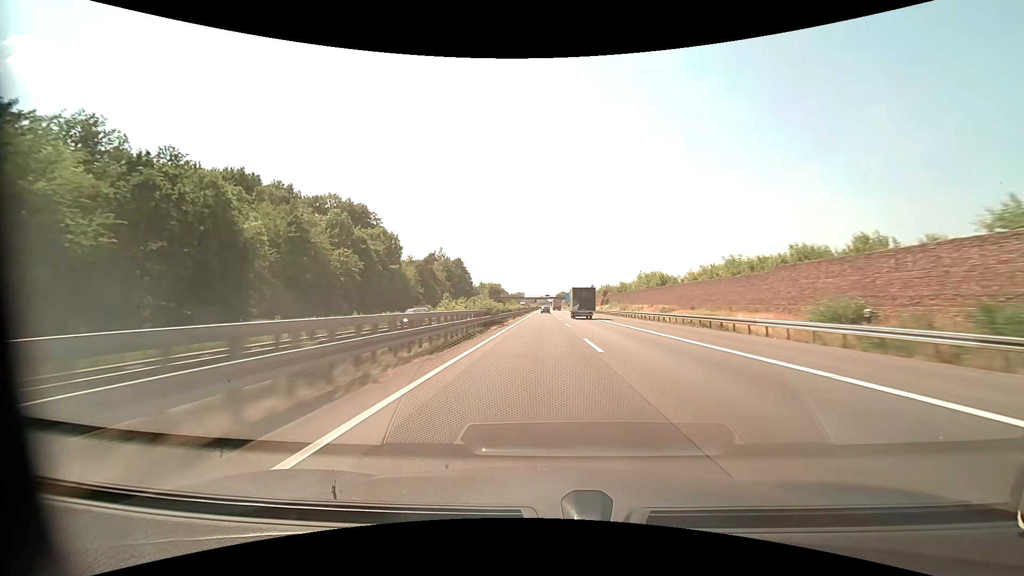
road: motorway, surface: asphalt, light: Day
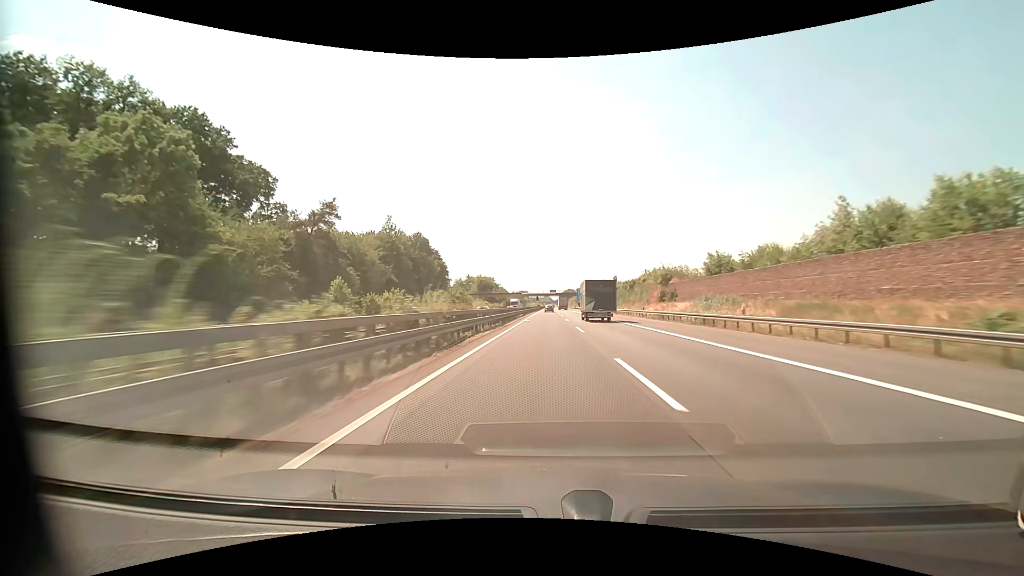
(-0.1, +62.1) m; 0°
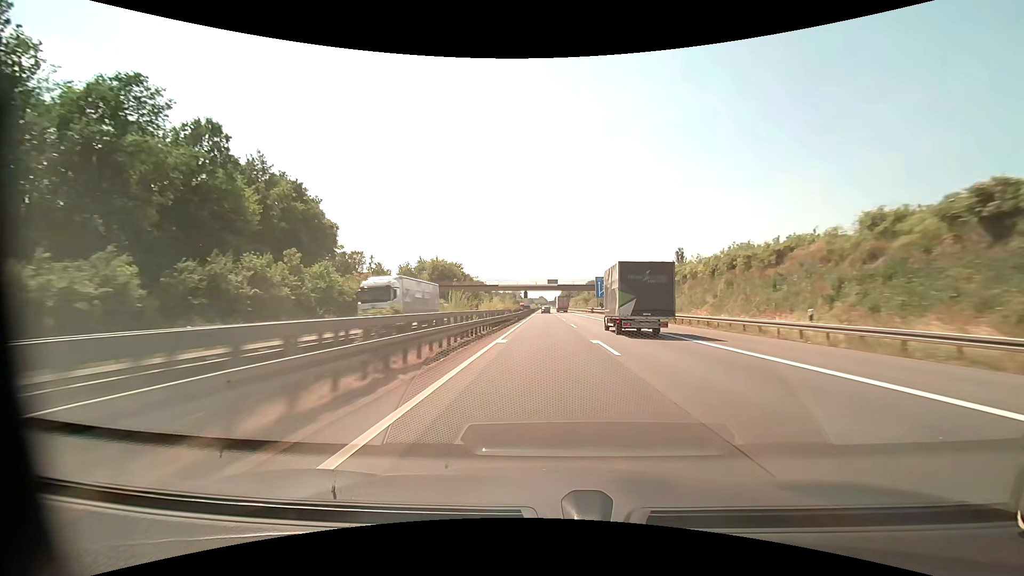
(-0.1, +82.7) m; 0°
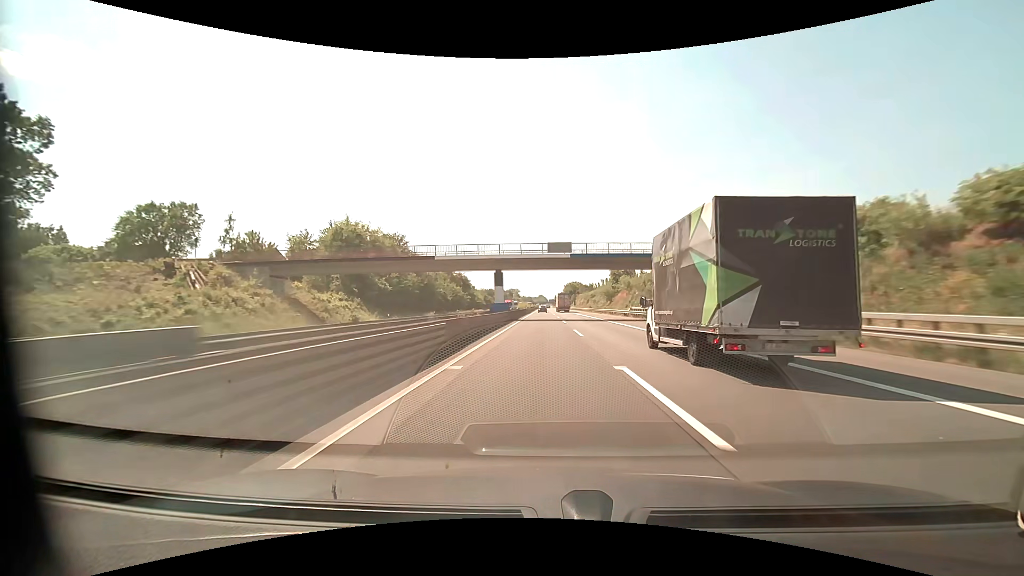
(+0.2, +62.0) m; 0°
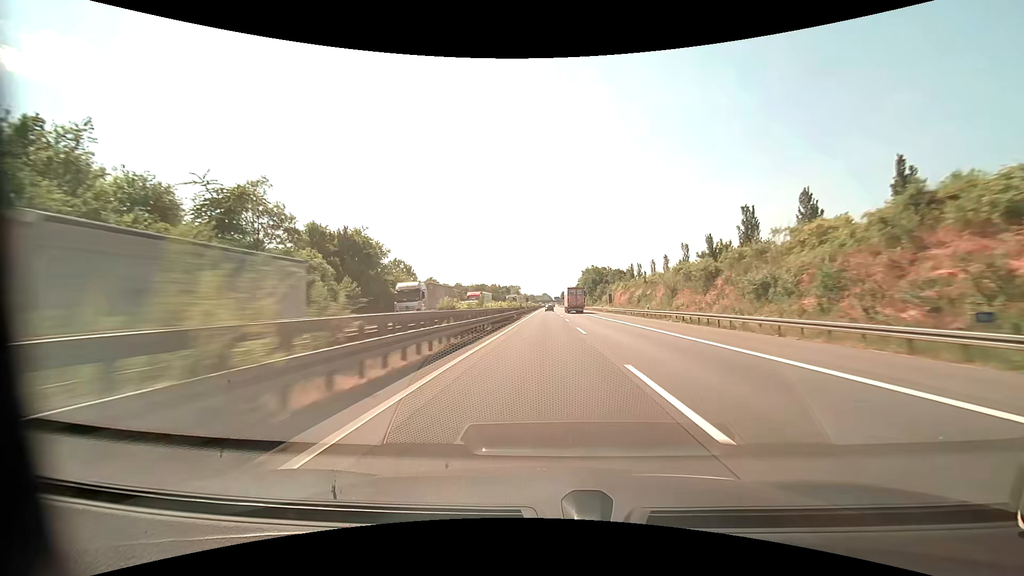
(-0.4, +103.0) m; -1°
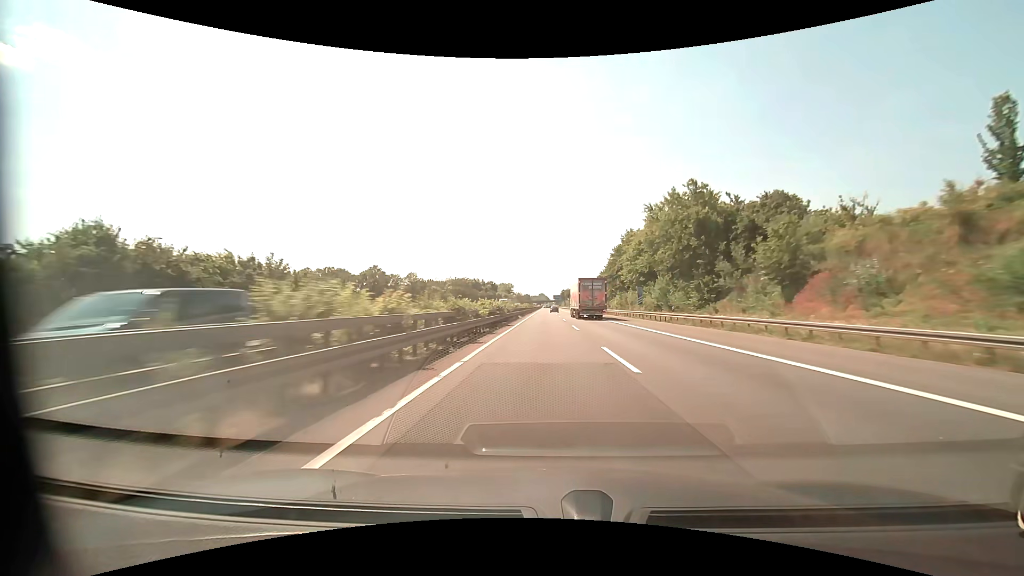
(+0.4, +102.9) m; 0°
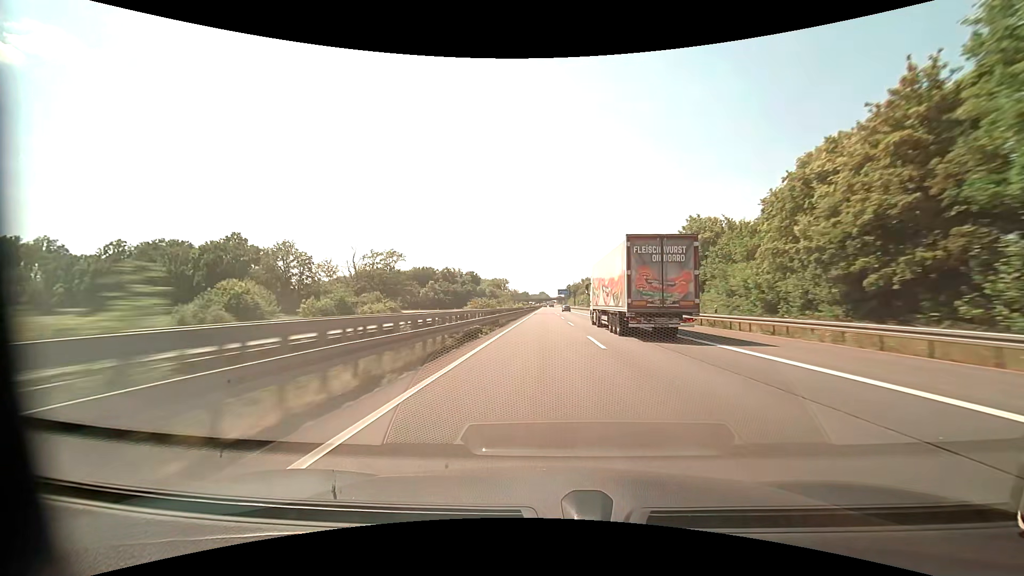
(-0.1, +102.7) m; 0°
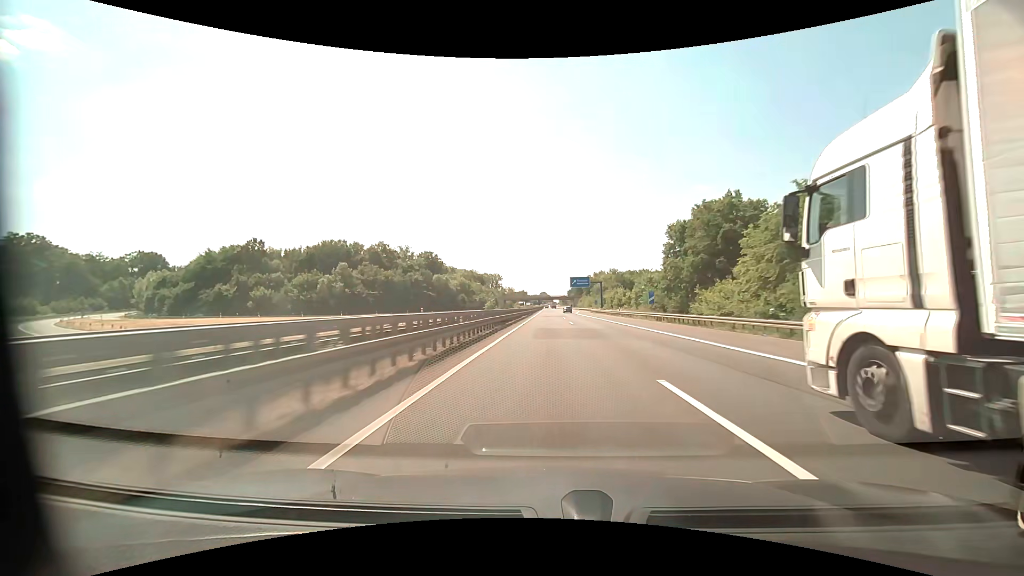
(-0.3, +102.6) m; 0°
(0, +10) (0, +20) (0, +30) (0, +40) (0, +50) (0, +60) (0, +70) (0, +80) (0, +90) (0, +100) m
